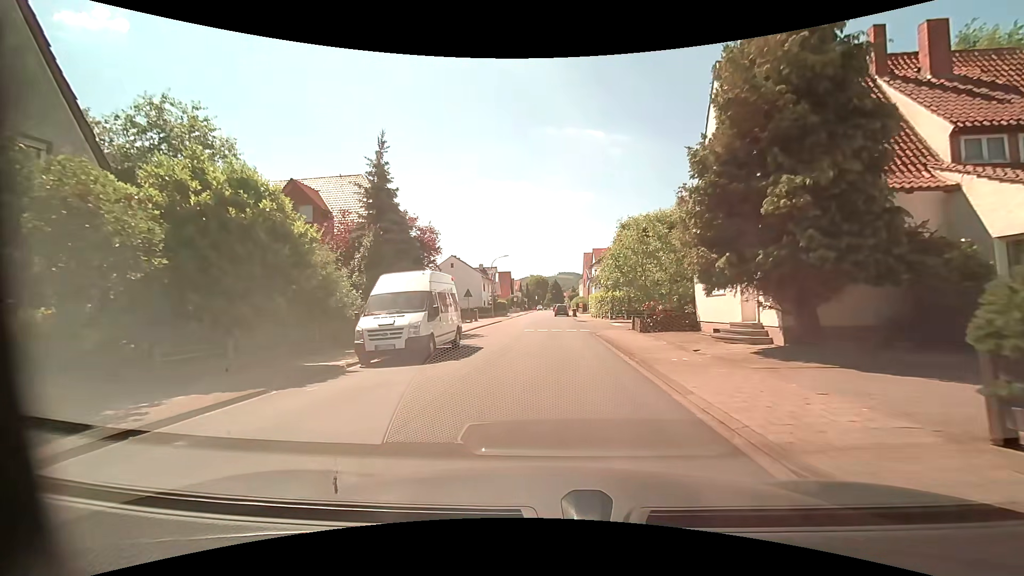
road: residential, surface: asphalt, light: Day
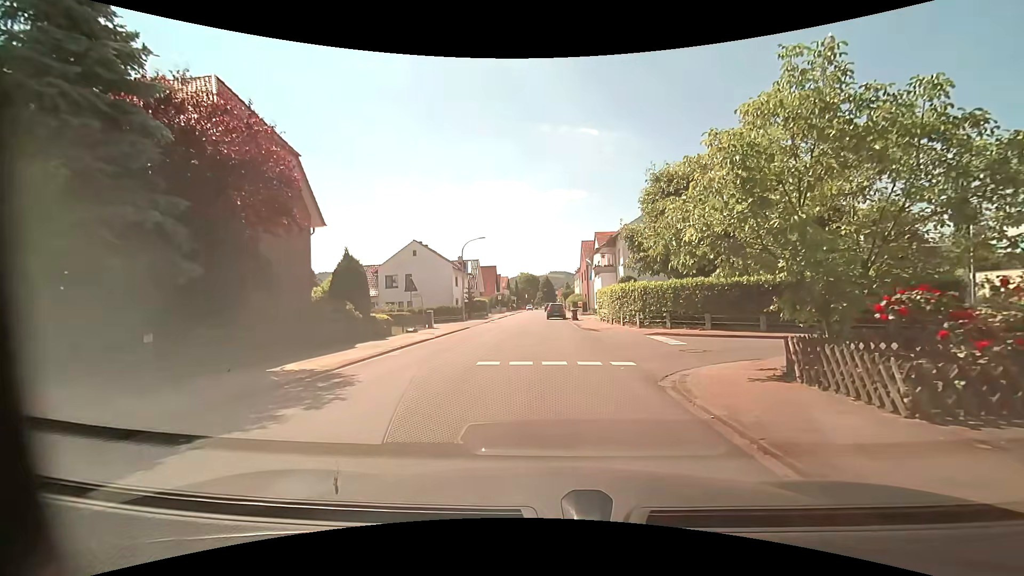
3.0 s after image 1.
(+0.3, +15.6) m; +2°
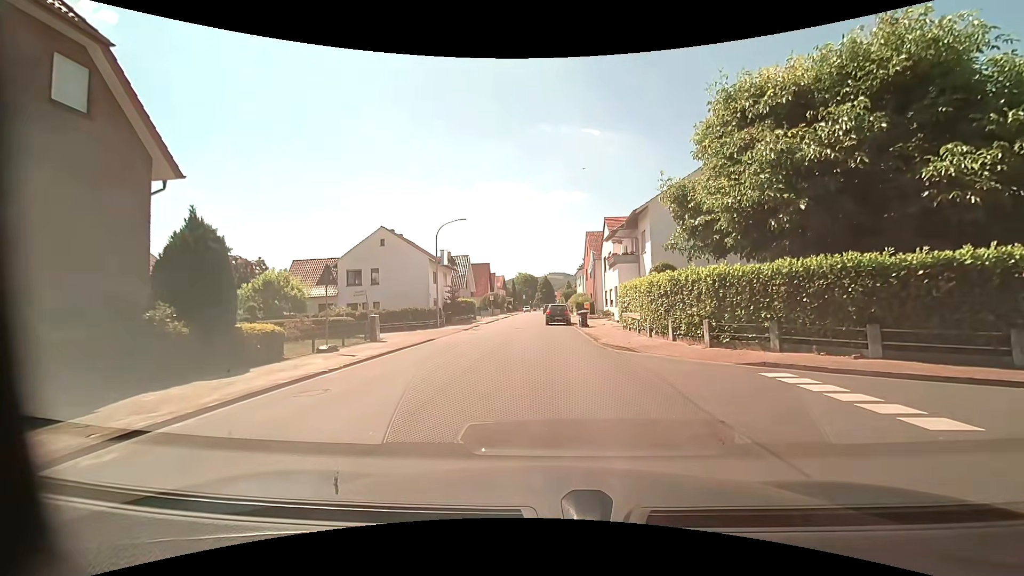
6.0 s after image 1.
(-0.1, +10.4) m; -1°
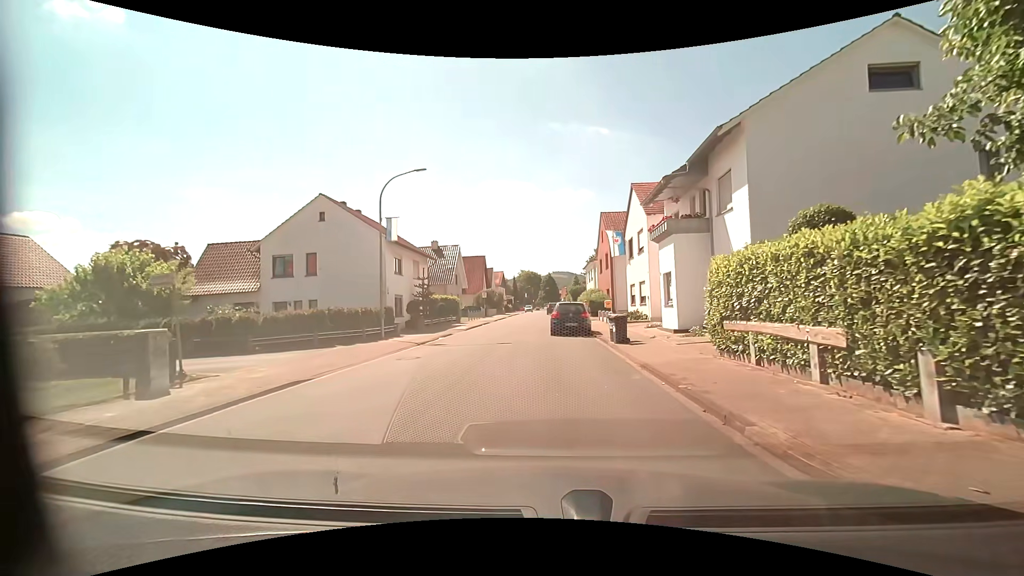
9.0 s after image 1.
(+0.2, +13.1) m; 0°
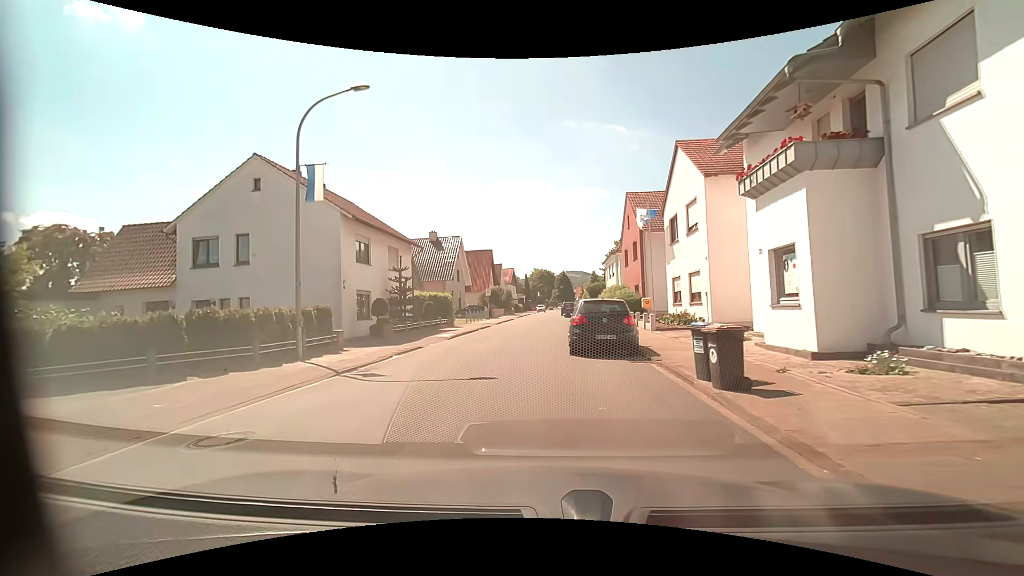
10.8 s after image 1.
(0.0, +8.6) m; -2°
